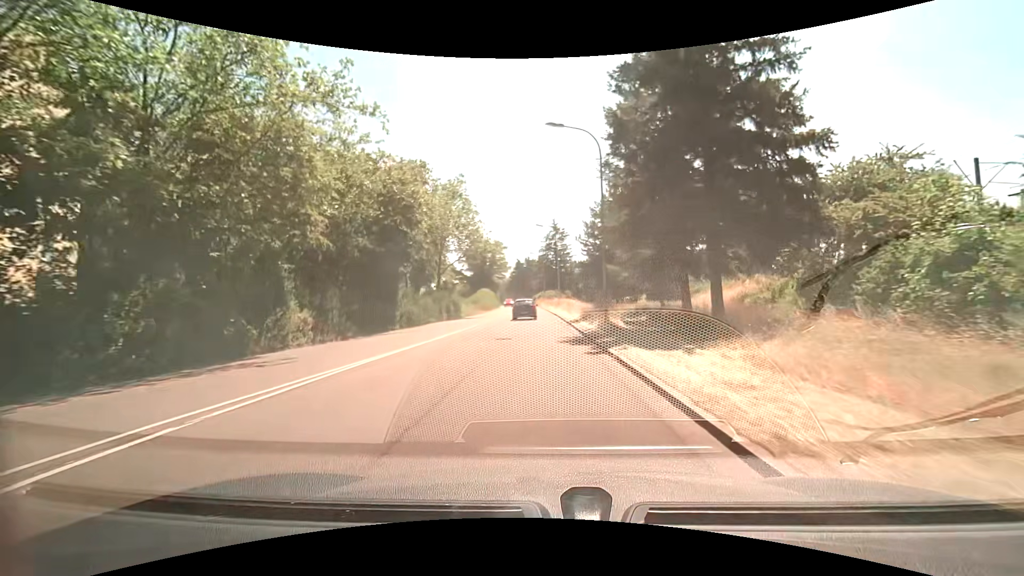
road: tertiary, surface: asphalt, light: Day
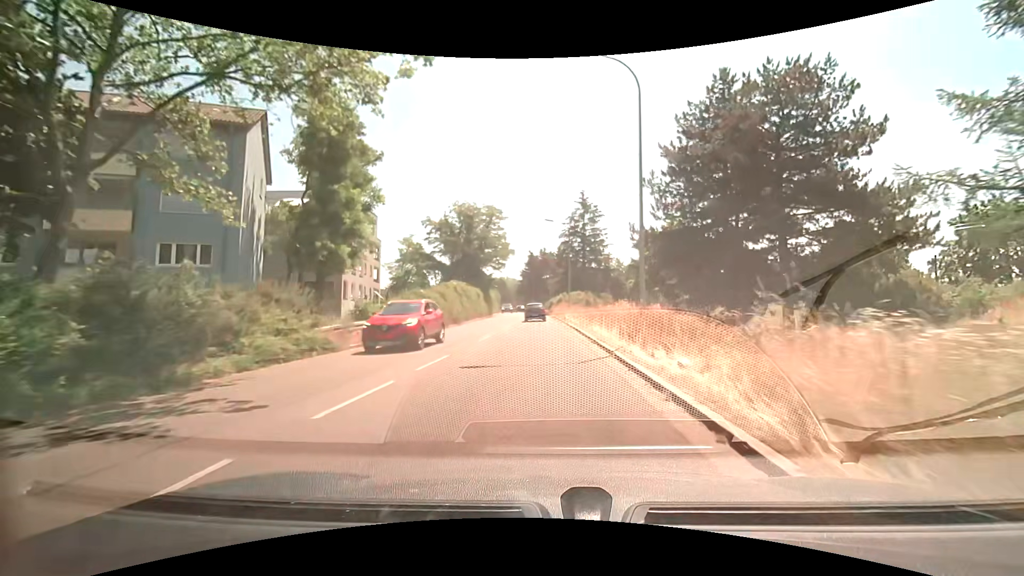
(-0.8, +38.3) m; -2°
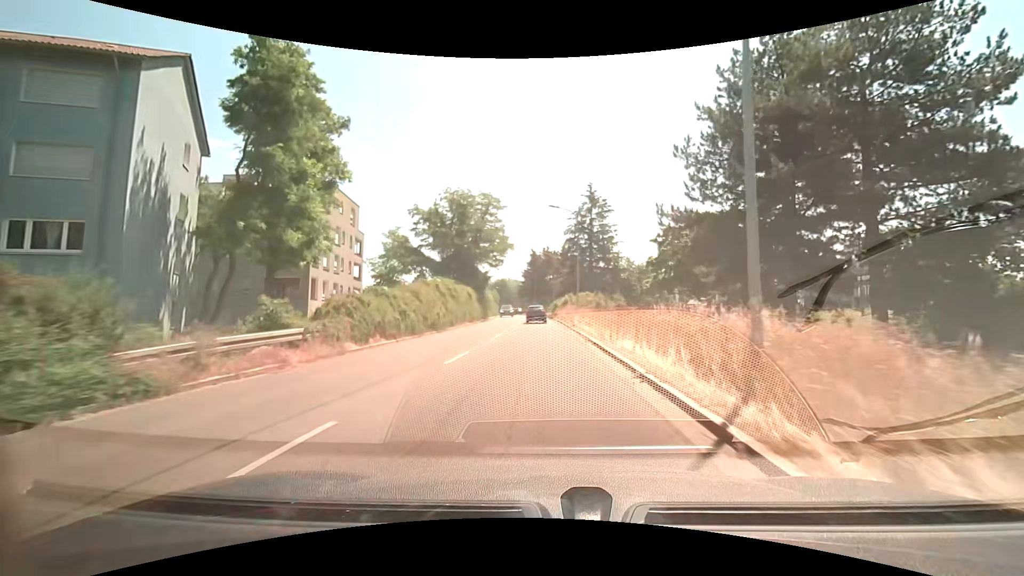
(0.0, +7.6) m; -1°
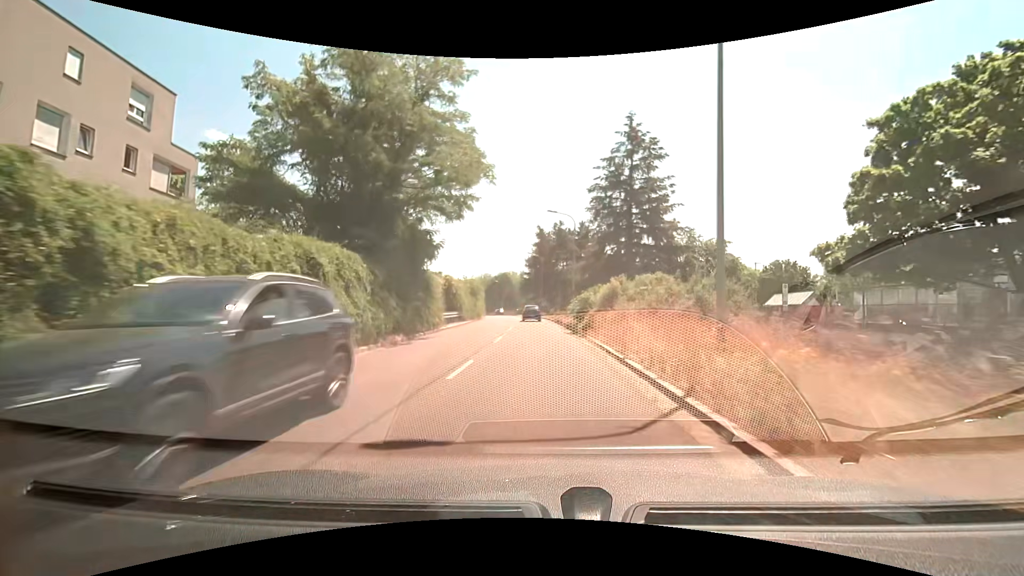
(-0.1, +29.8) m; -1°
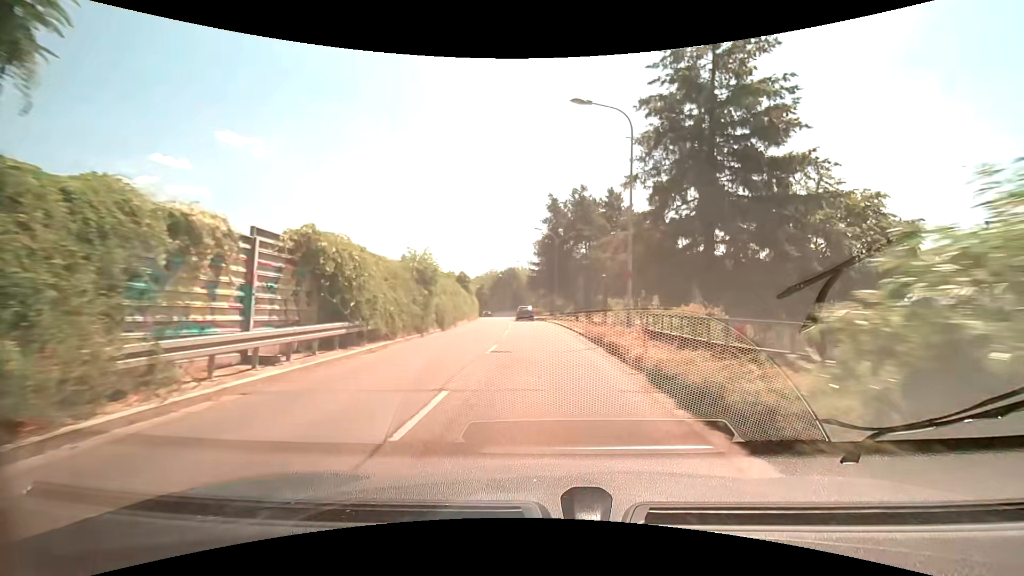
(-0.1, +22.0) m; -1°
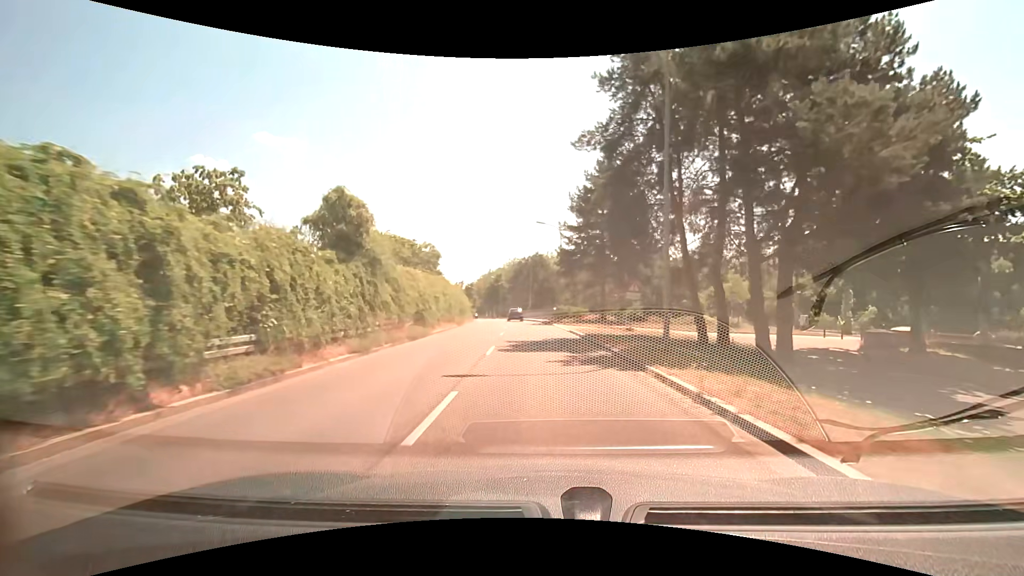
(-1.2, +36.1) m; -3°
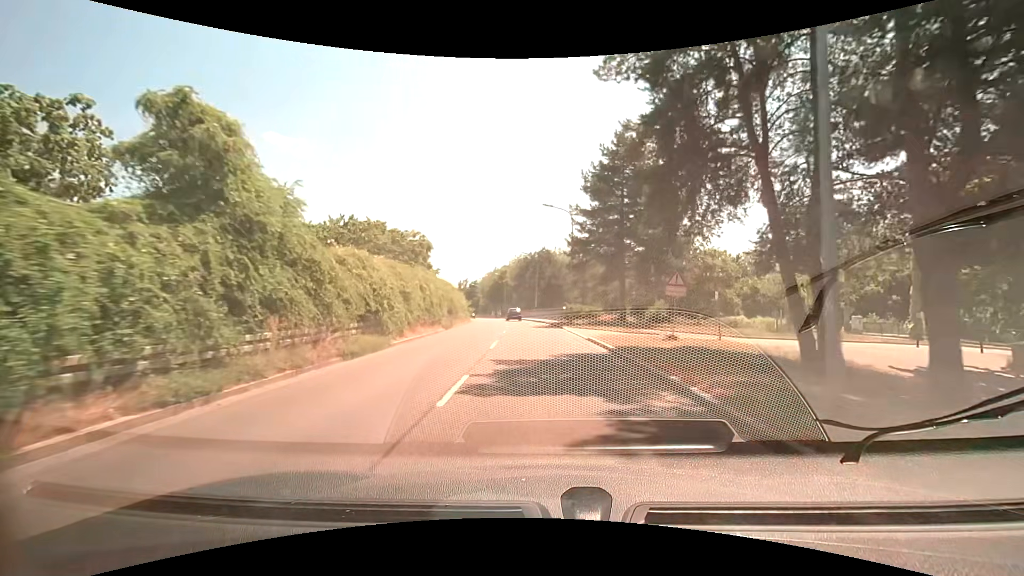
(-0.1, +7.2) m; -1°
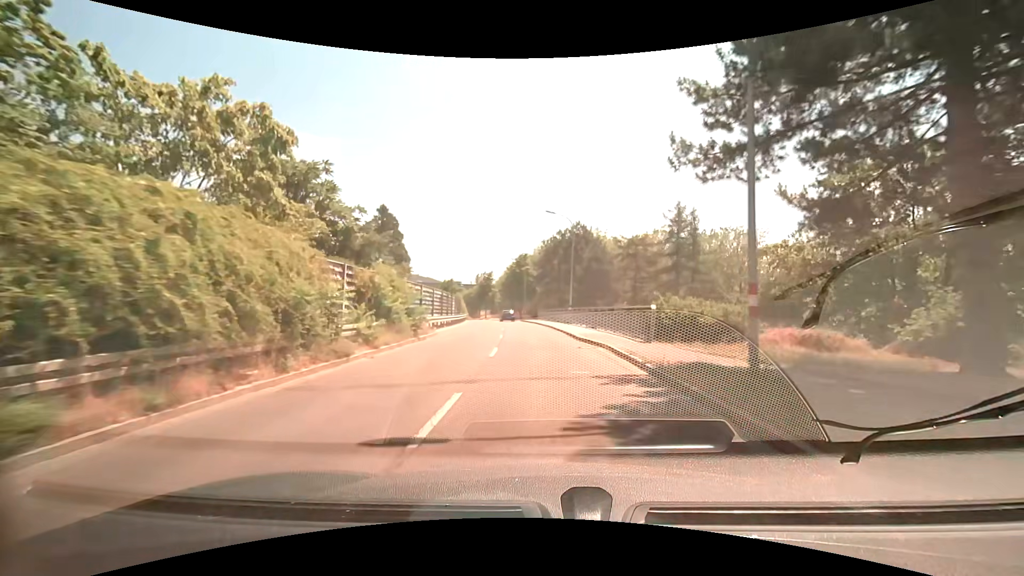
(-1.0, +28.9) m; -3°
(0, +10) (0, +20) (-1, +30) (-2, +40) (-3, +50) (-4, +60) (-5, +70) (-7, +80) (-9, +89) (-12, +99) m
